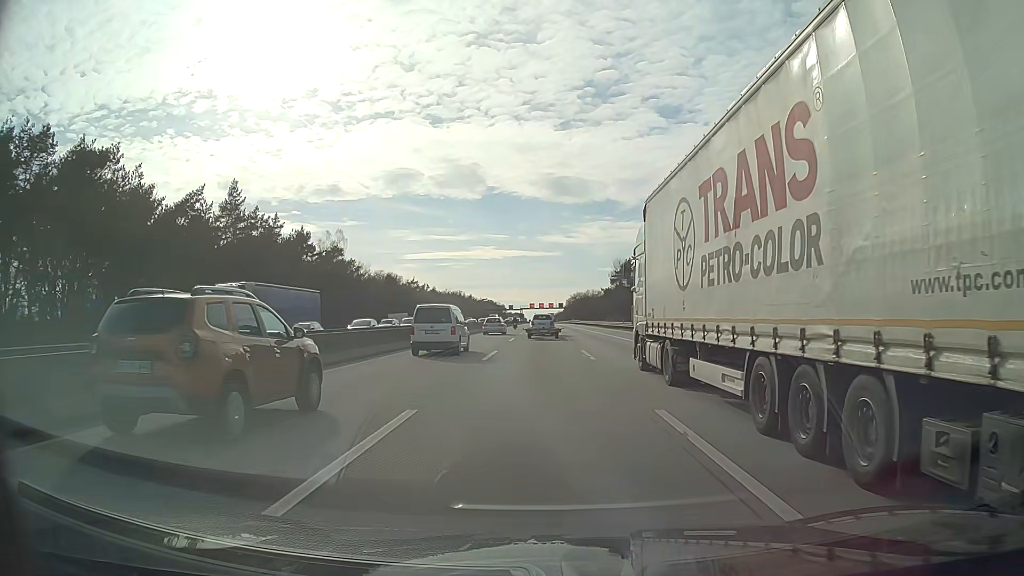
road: motorway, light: Day
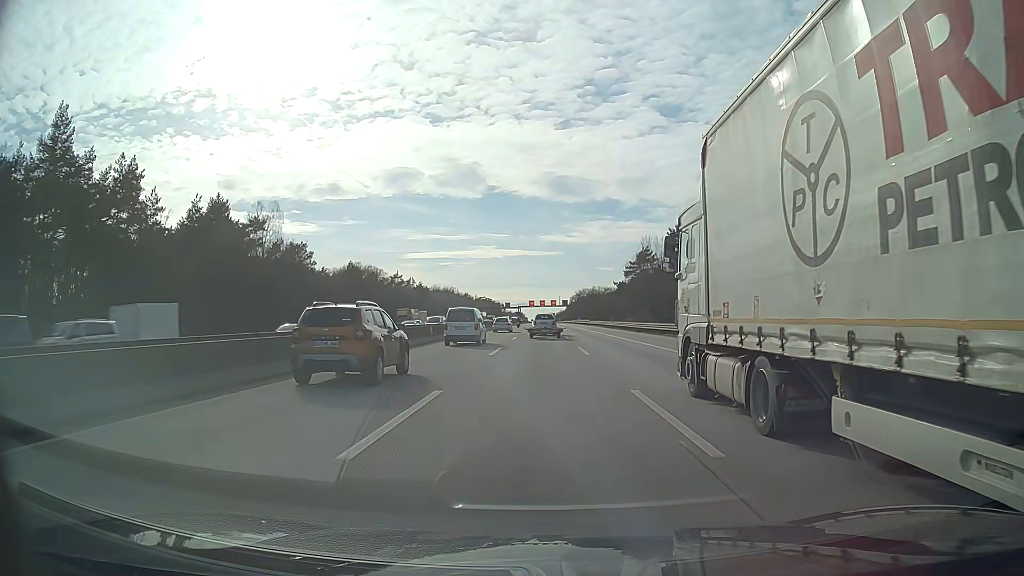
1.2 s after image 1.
(0.0, +33.5) m; 0°
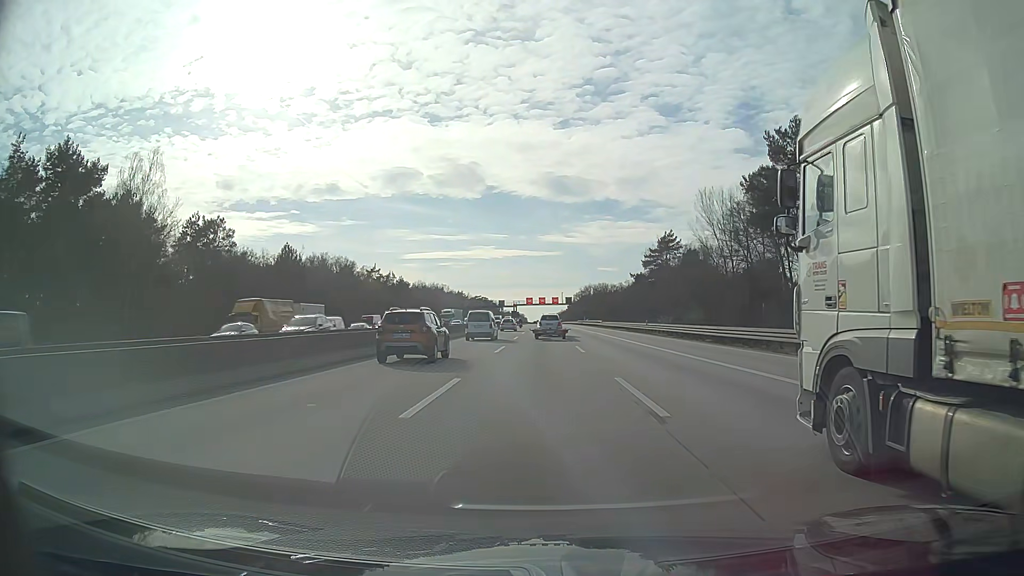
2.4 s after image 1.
(0.0, +33.5) m; 0°
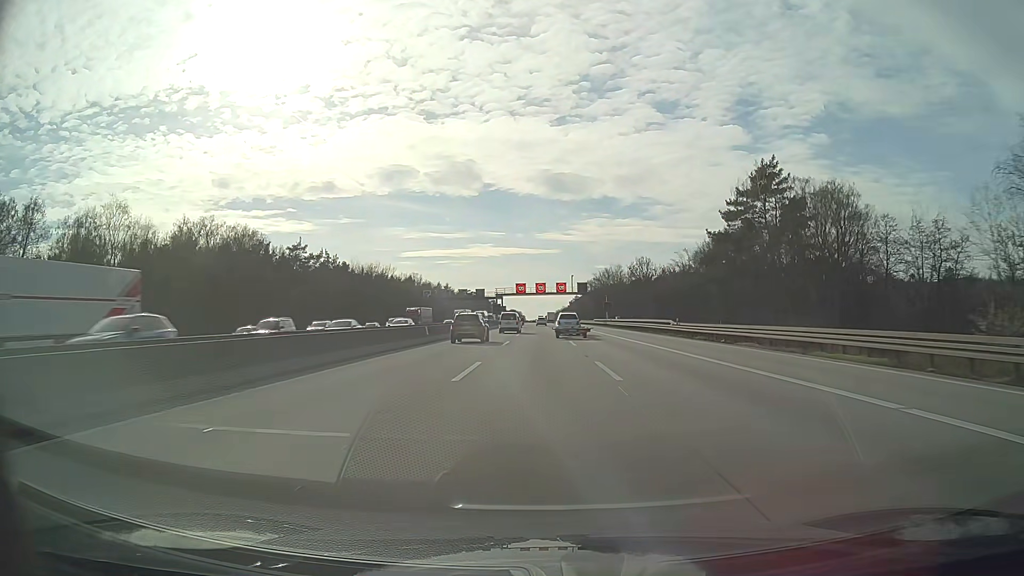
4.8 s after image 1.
(-0.3, +67.1) m; 0°
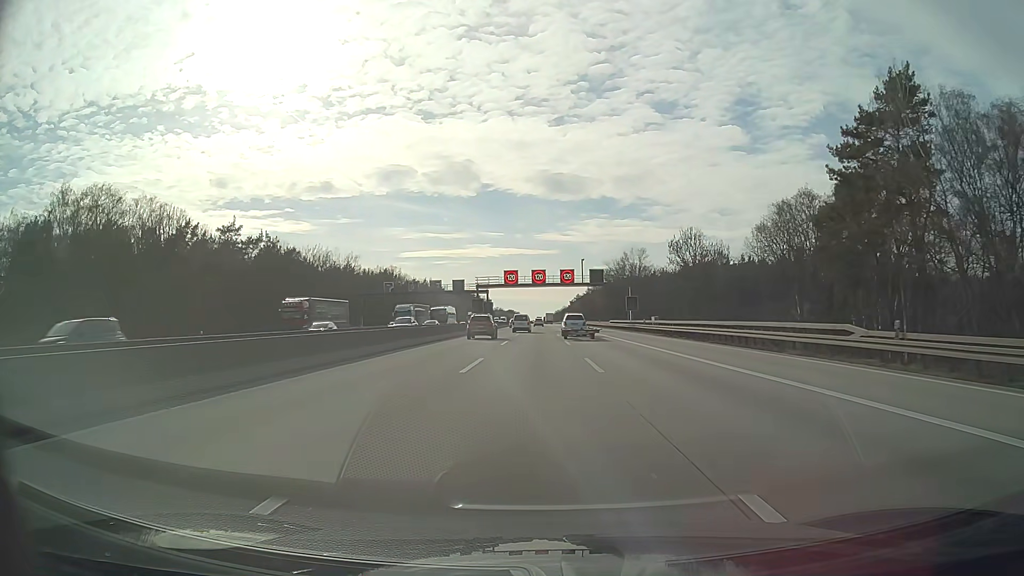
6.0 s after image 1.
(0.0, +33.6) m; 0°
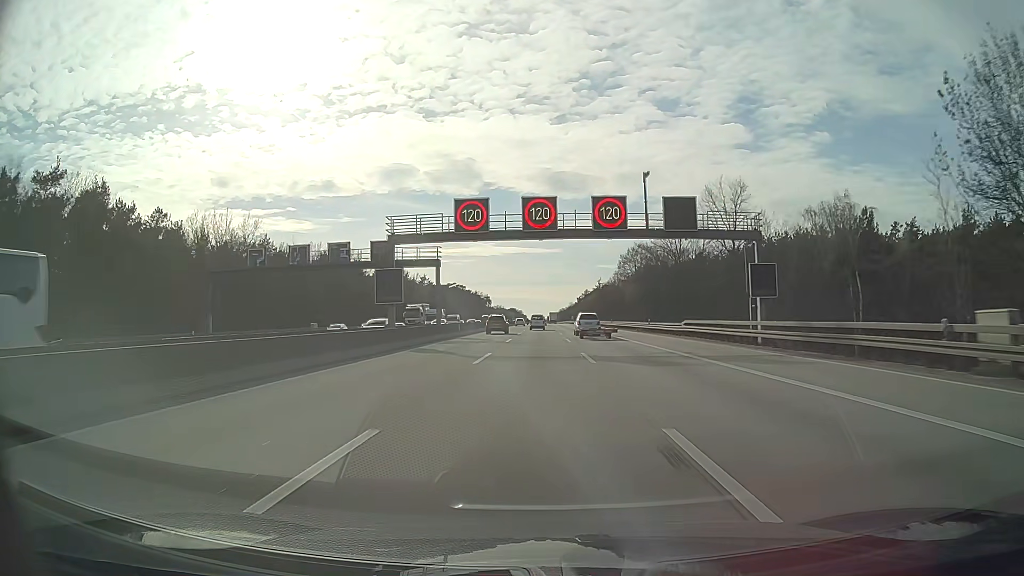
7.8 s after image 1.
(-0.1, +51.1) m; 0°
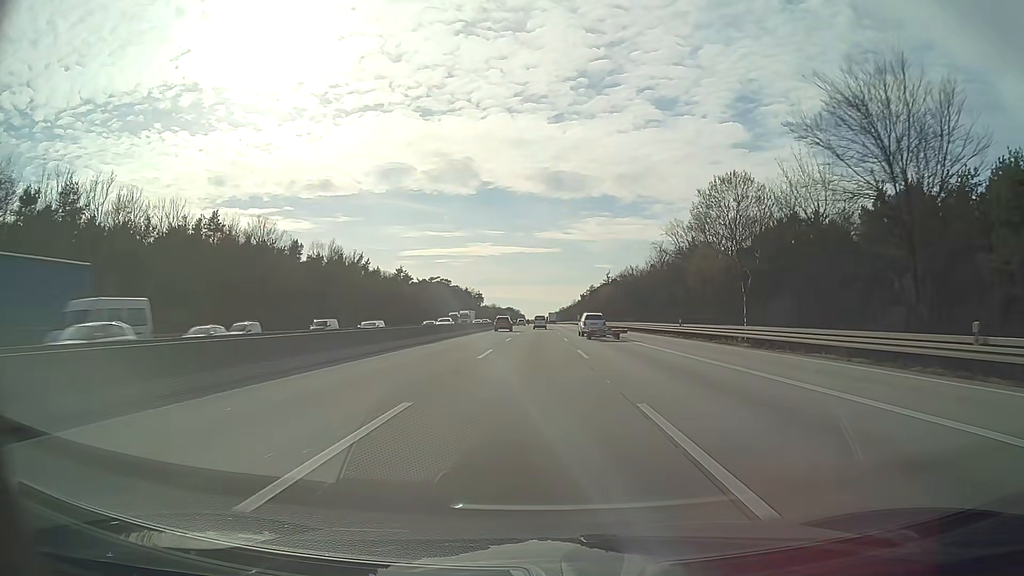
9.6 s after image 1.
(+0.1, +51.7) m; 0°
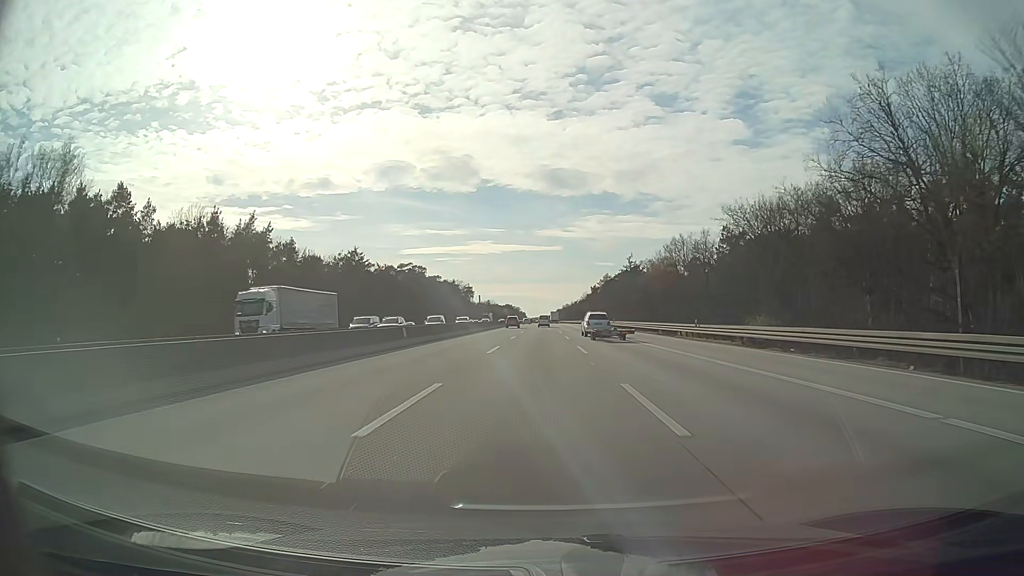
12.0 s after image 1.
(0.0, +69.3) m; 0°
(0, +10) (0, +20) (0, +30) (0, +40) (0, +50) (0, +60) (0, +70) (0, +80) (0, +90) (0, +100) m
